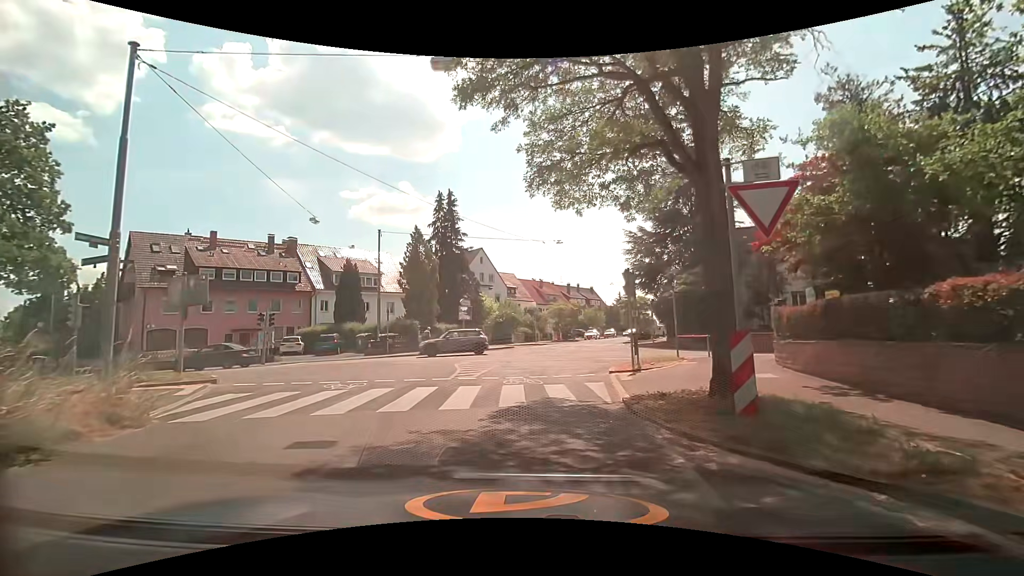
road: residential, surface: asphalt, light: Day
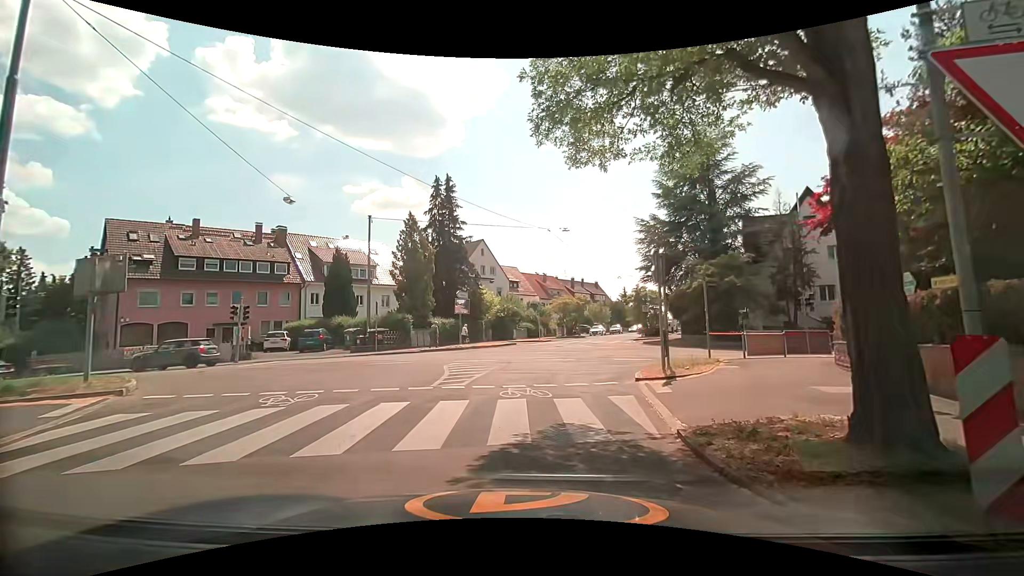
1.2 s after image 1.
(0.0, +3.1) m; +1°
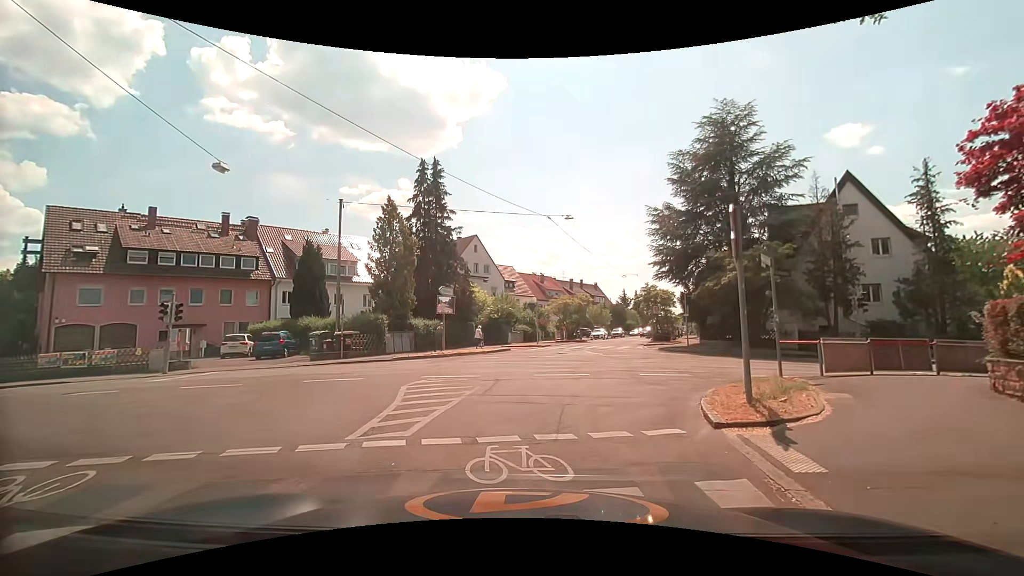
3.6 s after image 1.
(-0.1, +5.0) m; -1°
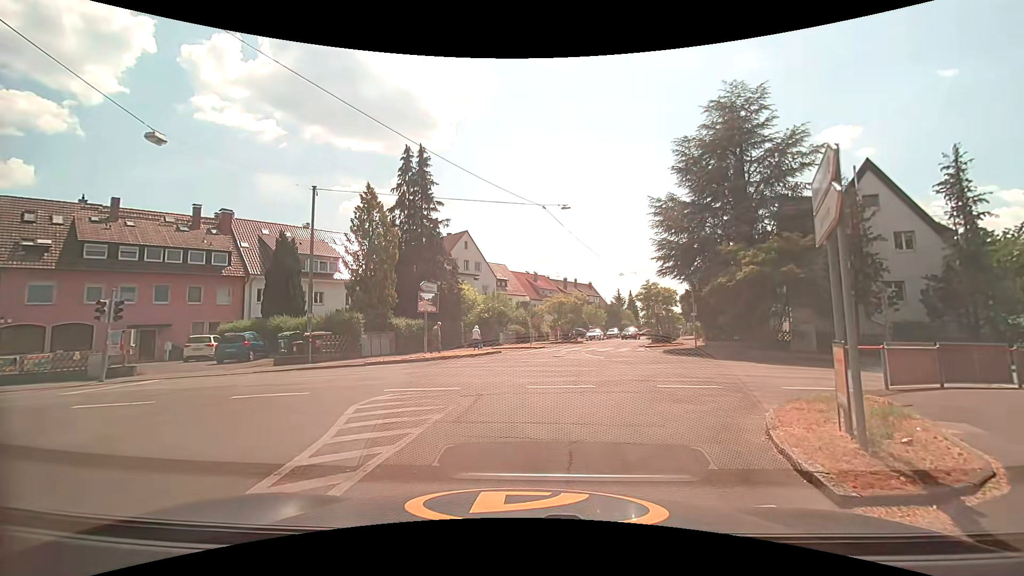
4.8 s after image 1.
(0.0, +2.8) m; +1°
